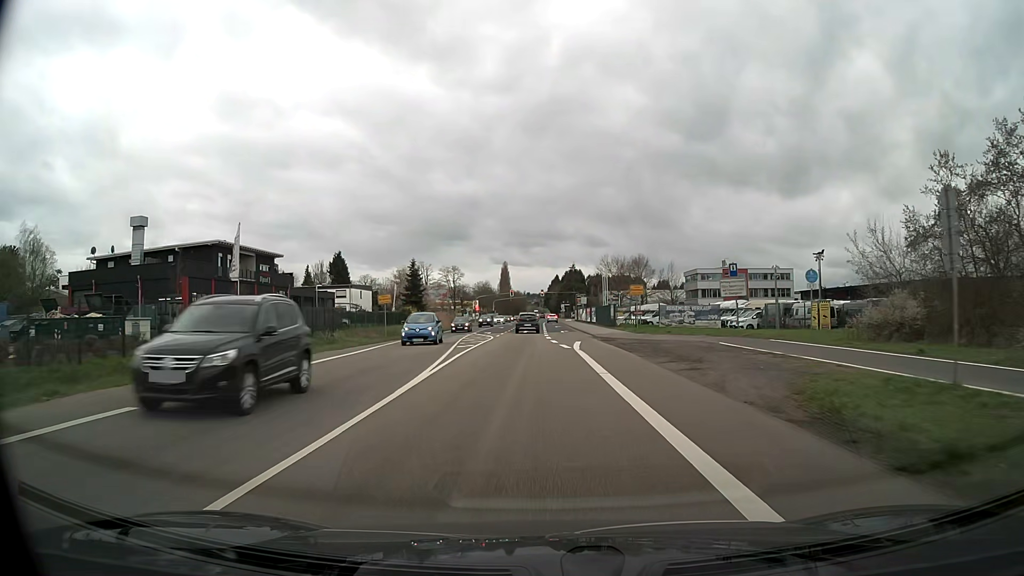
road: secondary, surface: asphalt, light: Day
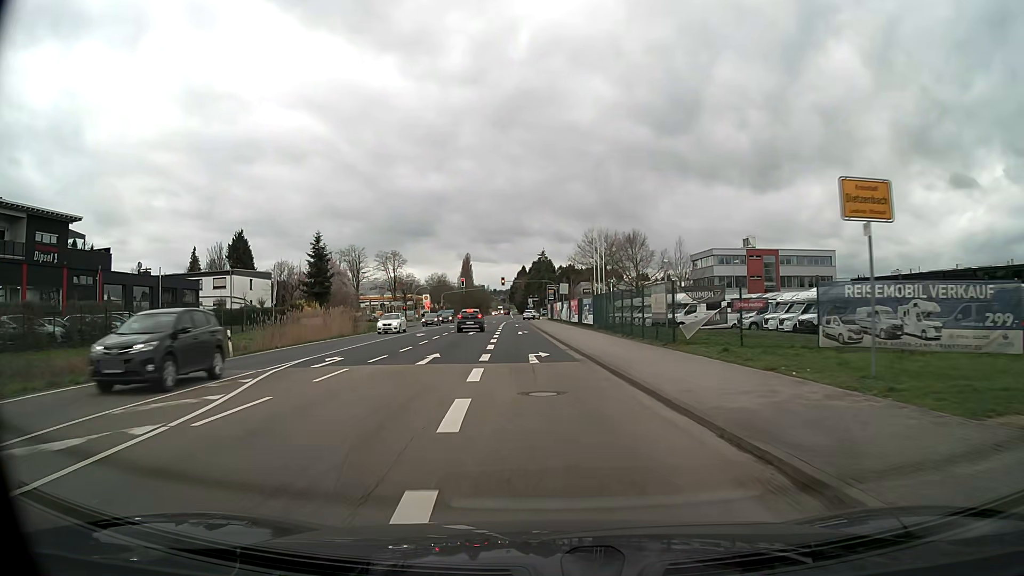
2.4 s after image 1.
(+0.9, +36.1) m; +3°
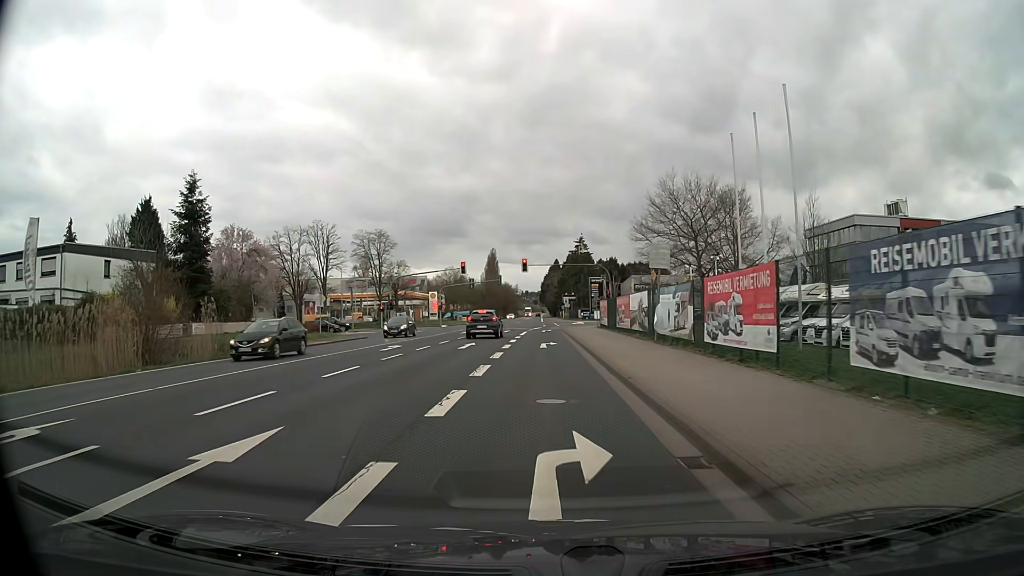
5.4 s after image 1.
(-1.3, +38.5) m; -3°
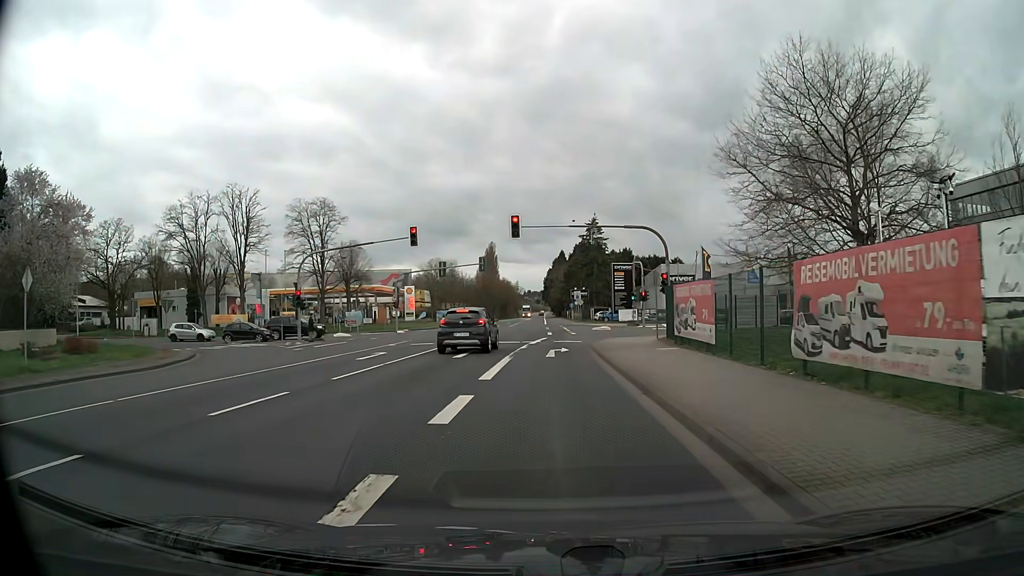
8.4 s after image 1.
(-0.1, +28.5) m; 0°
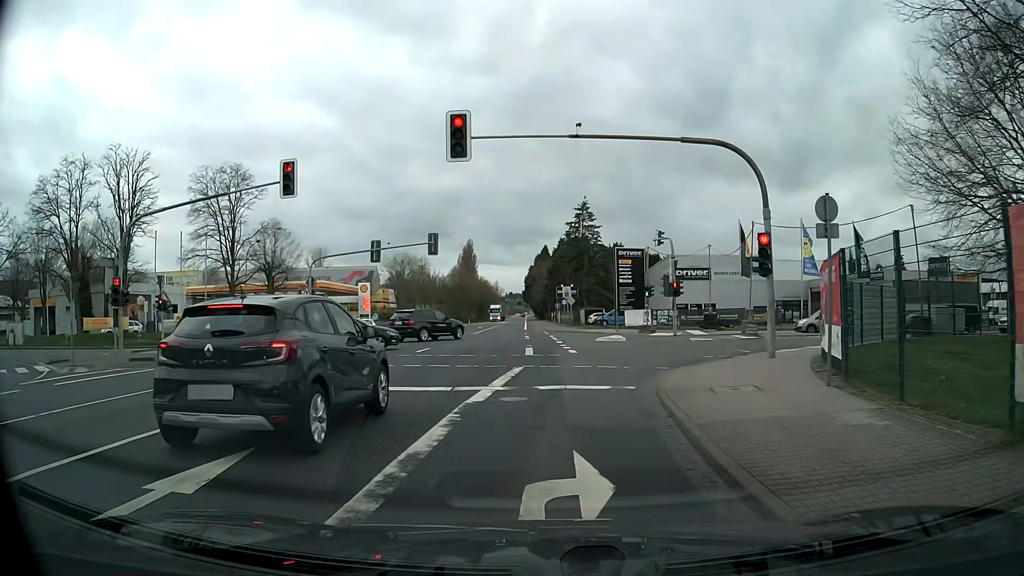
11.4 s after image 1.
(+0.2, +18.8) m; +1°
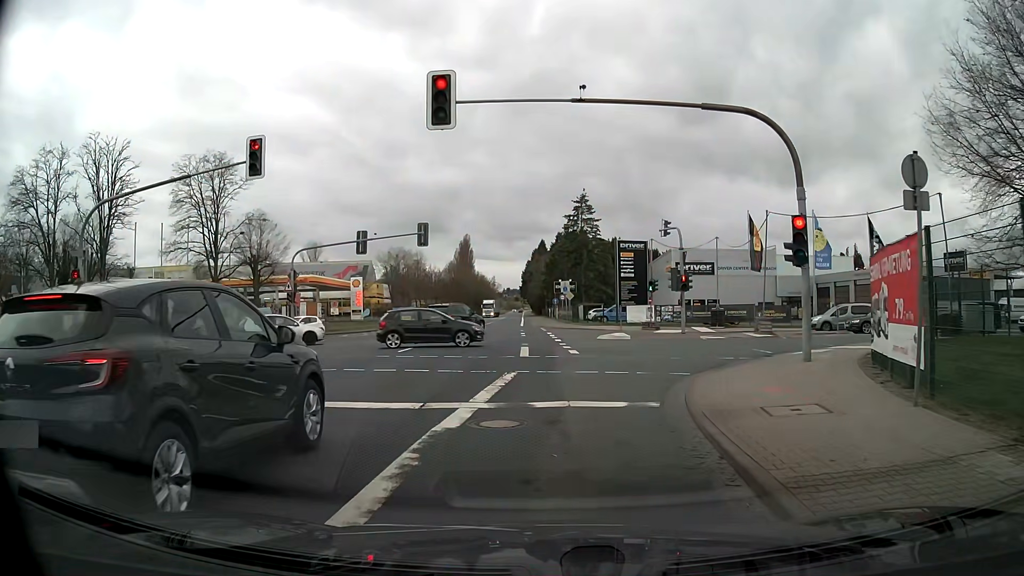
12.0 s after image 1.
(0.0, +2.7) m; +1°
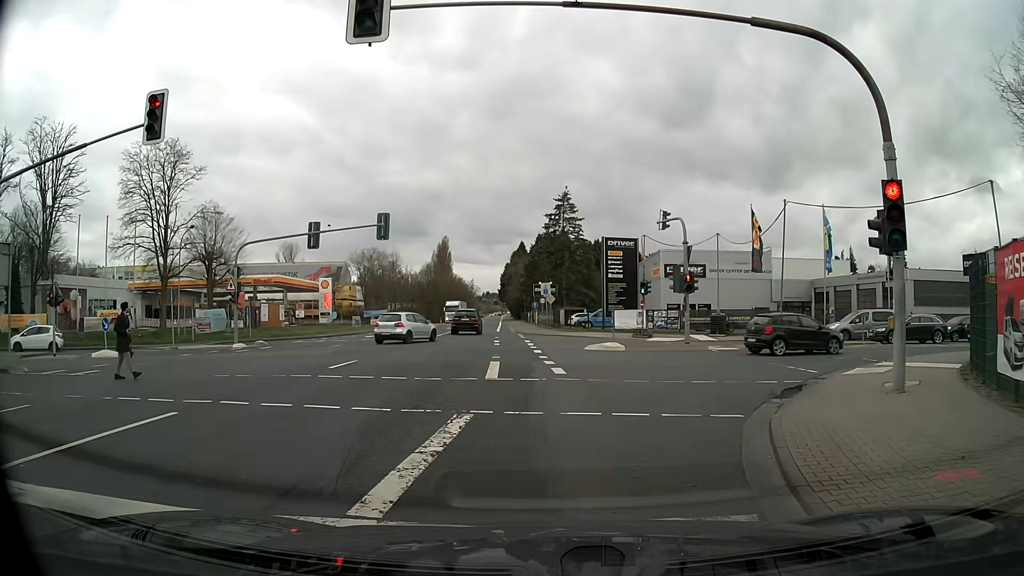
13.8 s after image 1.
(0.0, +5.0) m; +2°
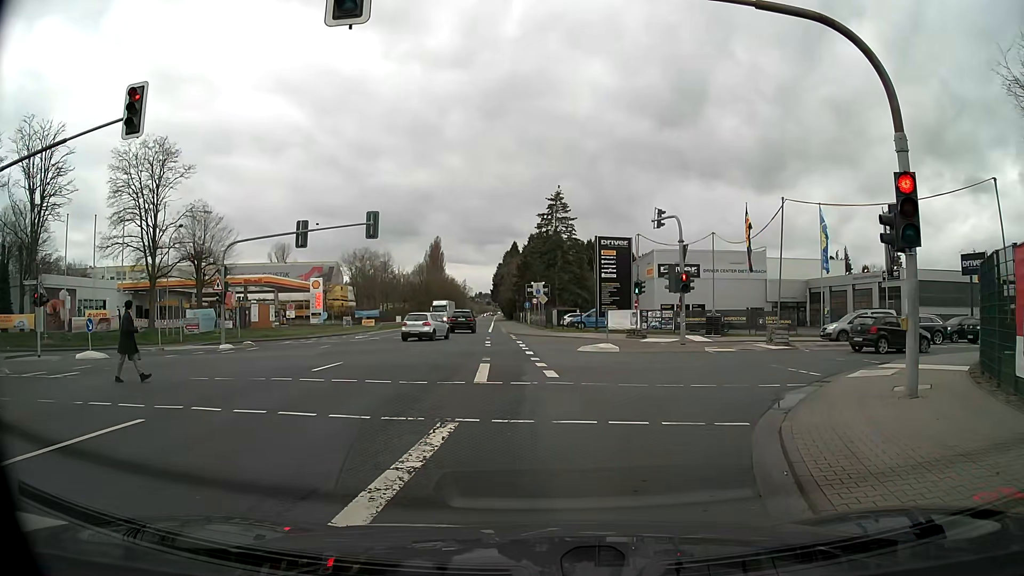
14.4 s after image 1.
(0.0, +0.6) m; 0°
